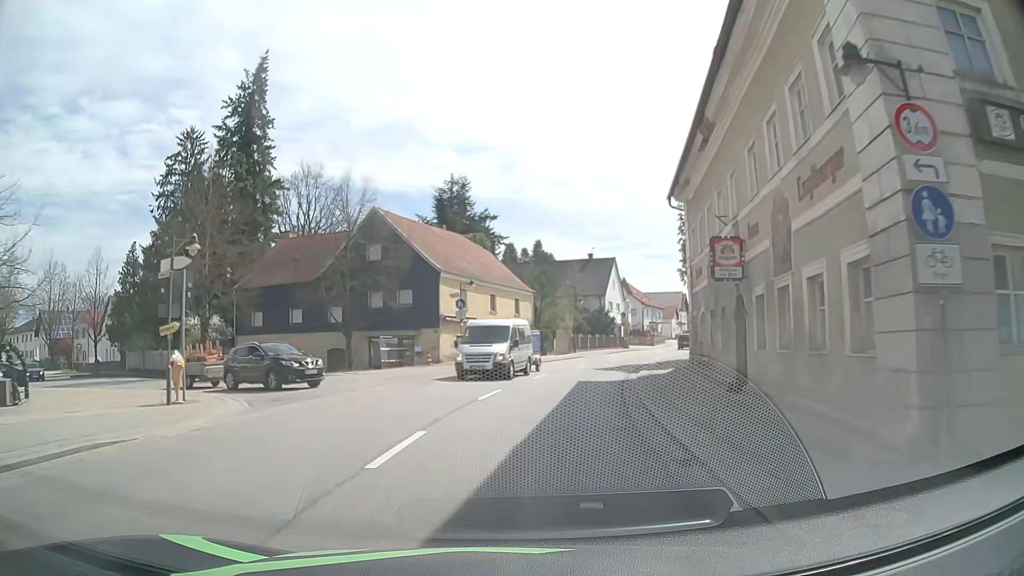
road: primary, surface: asphalt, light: Day
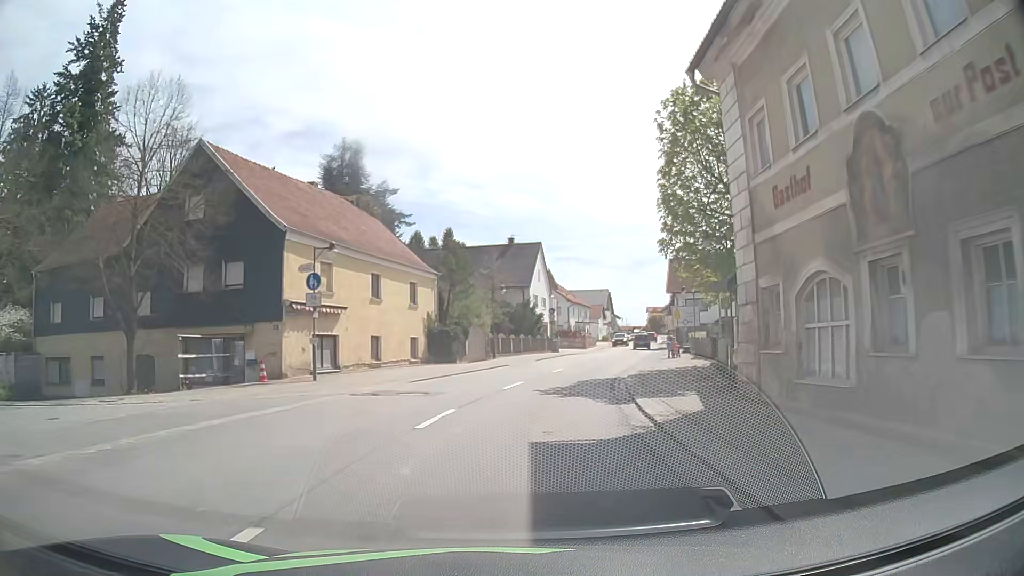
(+0.8, +14.4) m; +8°
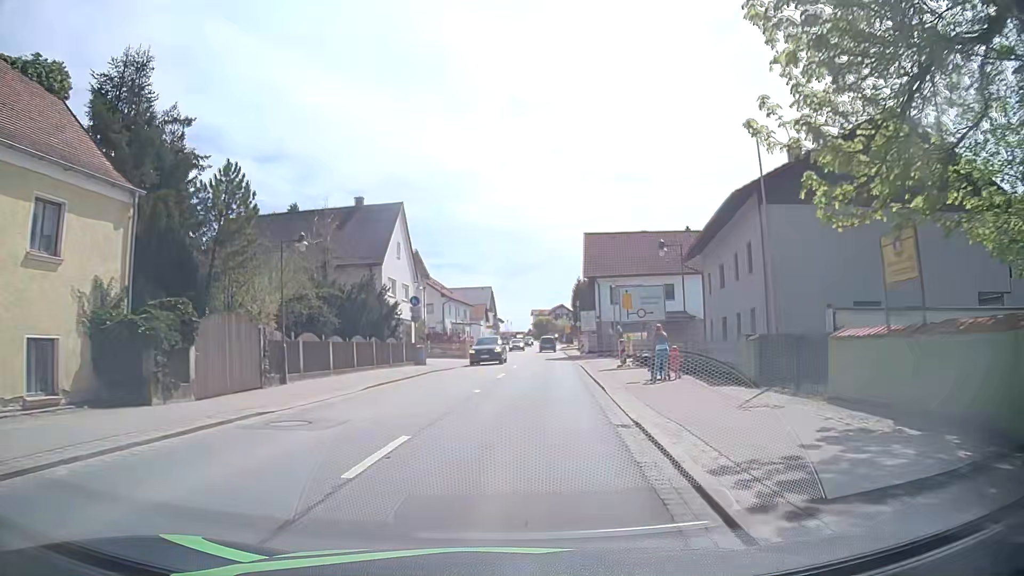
(+1.9, +21.5) m; +10°
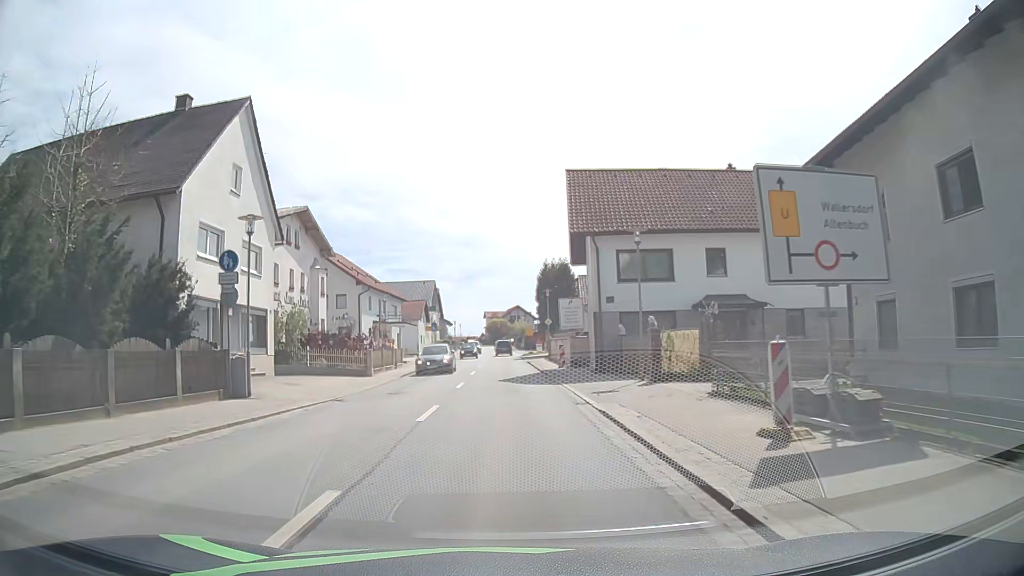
(+0.8, +21.4) m; +4°
